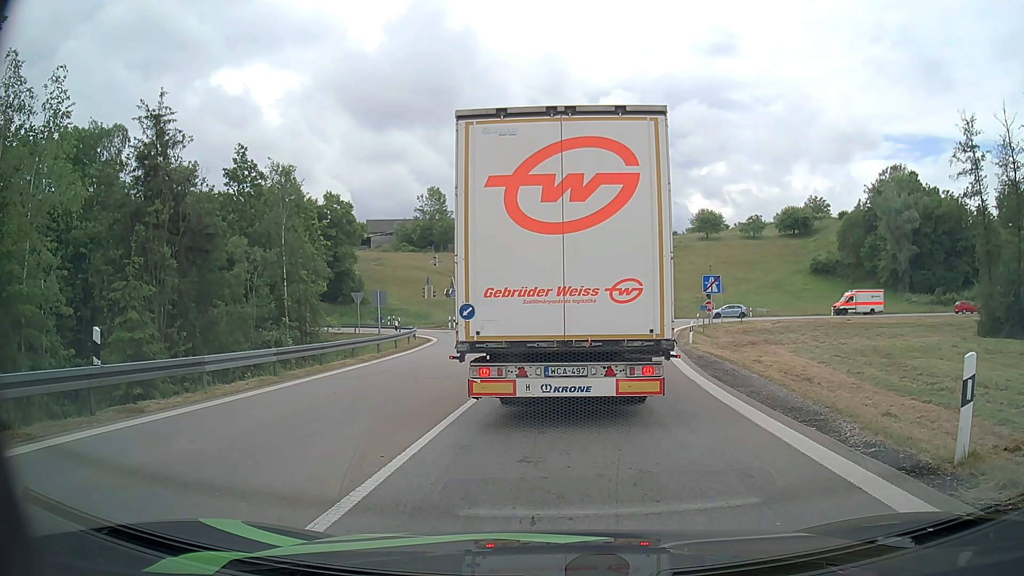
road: motorway_link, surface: asphalt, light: Day
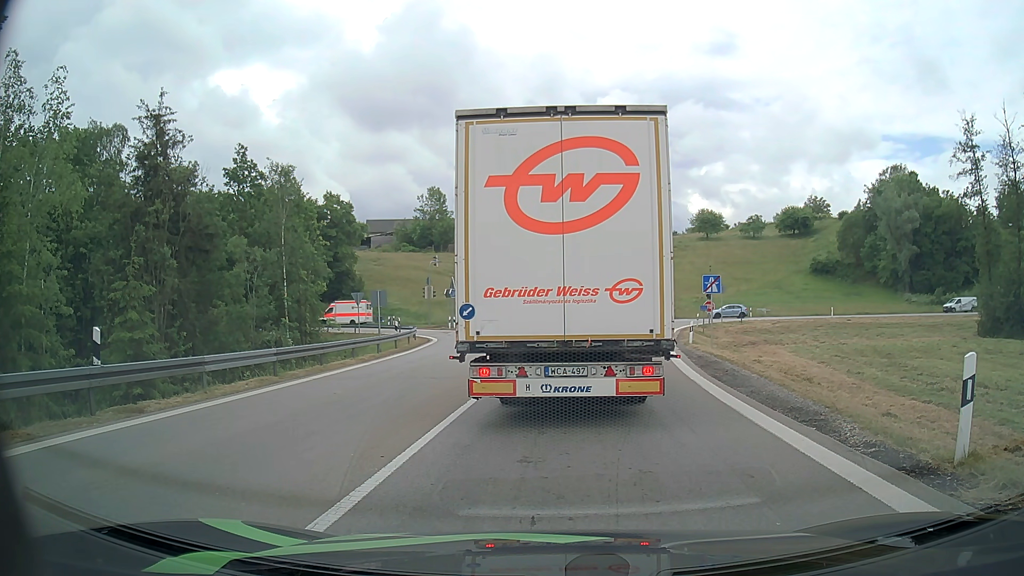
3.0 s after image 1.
(0.0, 0.0) m; 0°
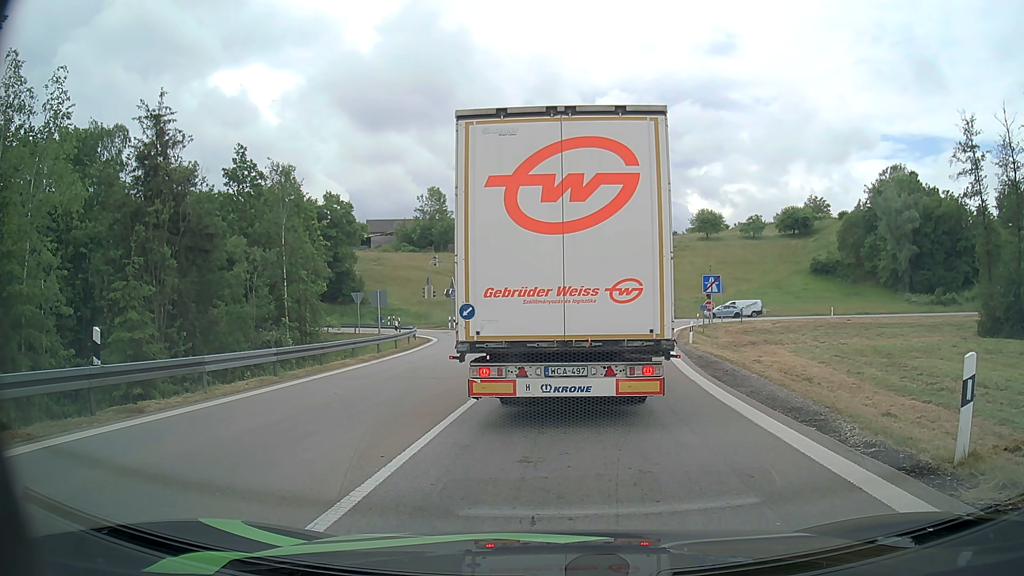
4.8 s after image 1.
(0.0, 0.0) m; 0°
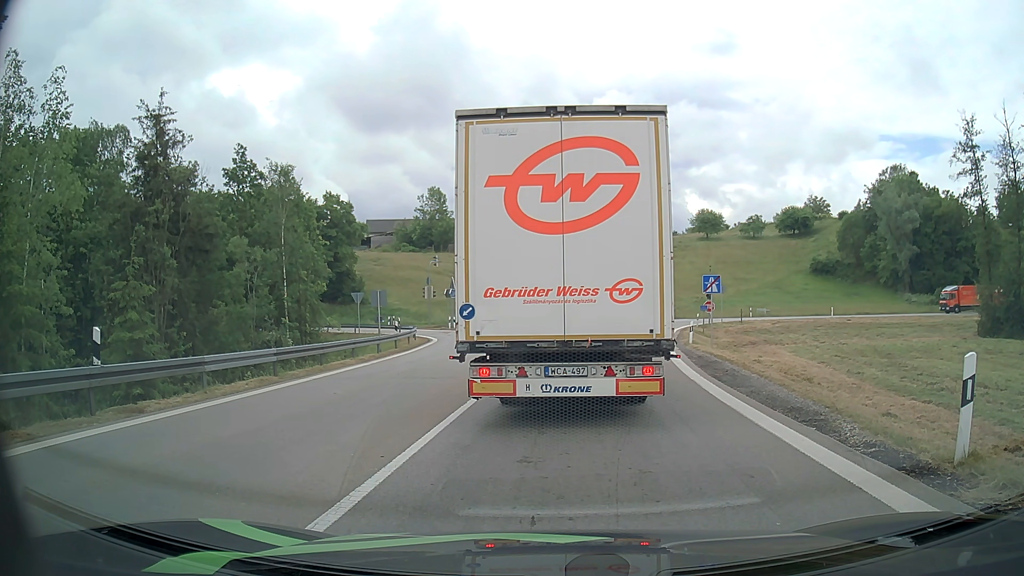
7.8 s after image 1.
(0.0, 0.0) m; 0°
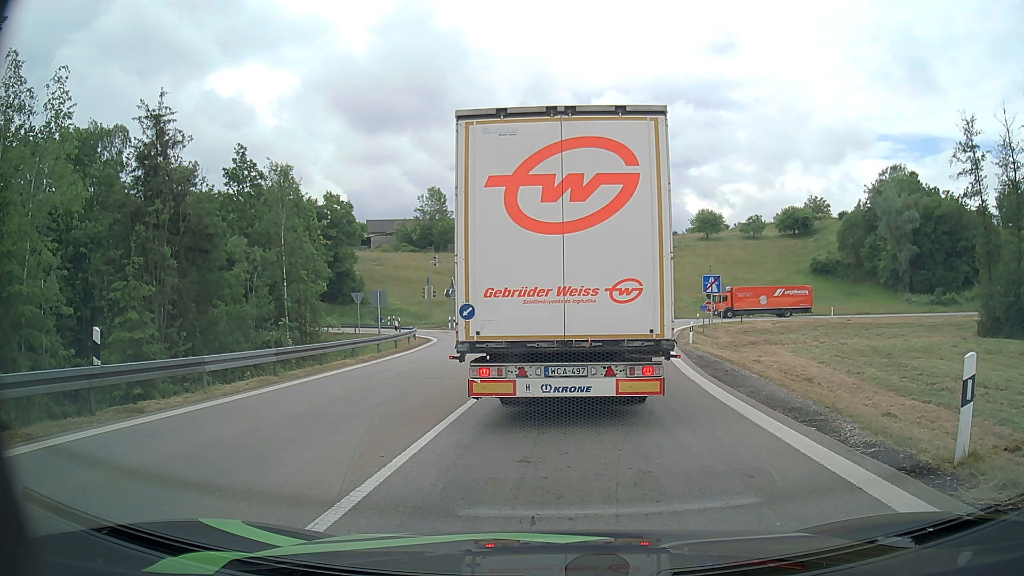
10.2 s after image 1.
(0.0, 0.0) m; 0°
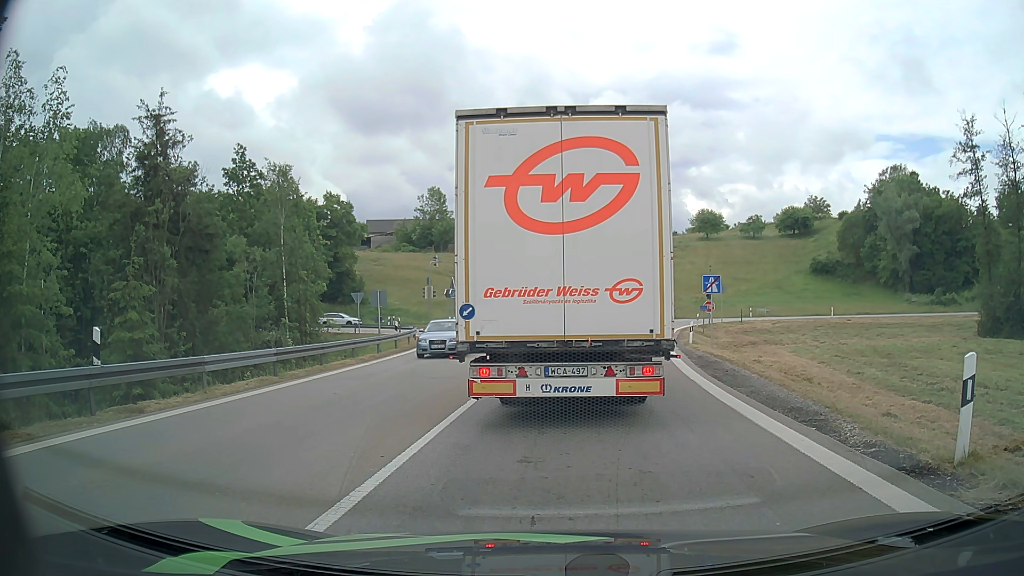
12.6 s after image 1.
(0.0, 0.0) m; 0°
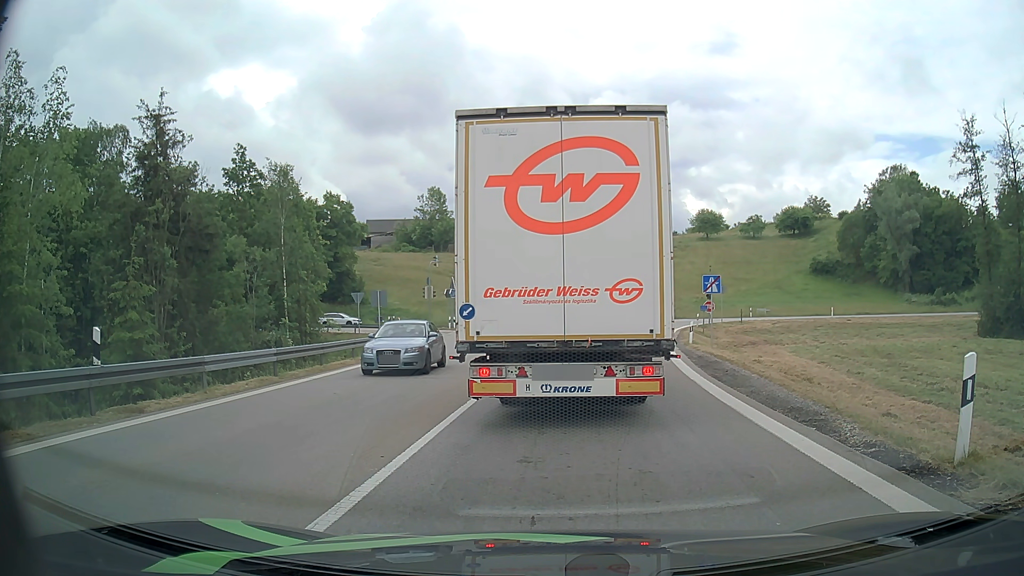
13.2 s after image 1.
(0.0, 0.0) m; 0°
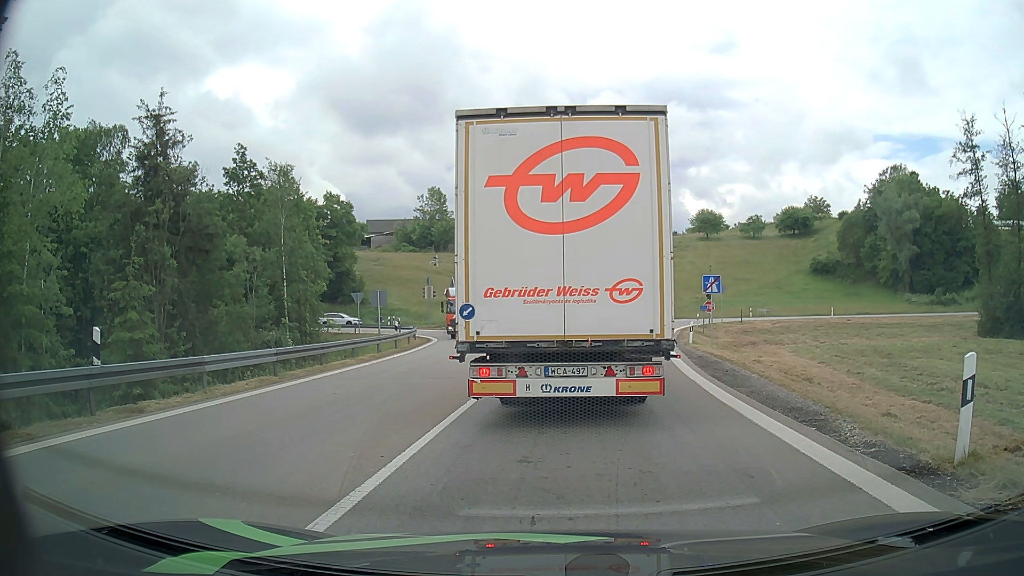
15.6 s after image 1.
(0.0, 0.0) m; 0°
(0, +10) (+1, +20) (+2, +30) (+3, +40) (+4, +50) (+4, +60) (-1, +68) (-9, +73) (-19, +75) (-29, +77) m
